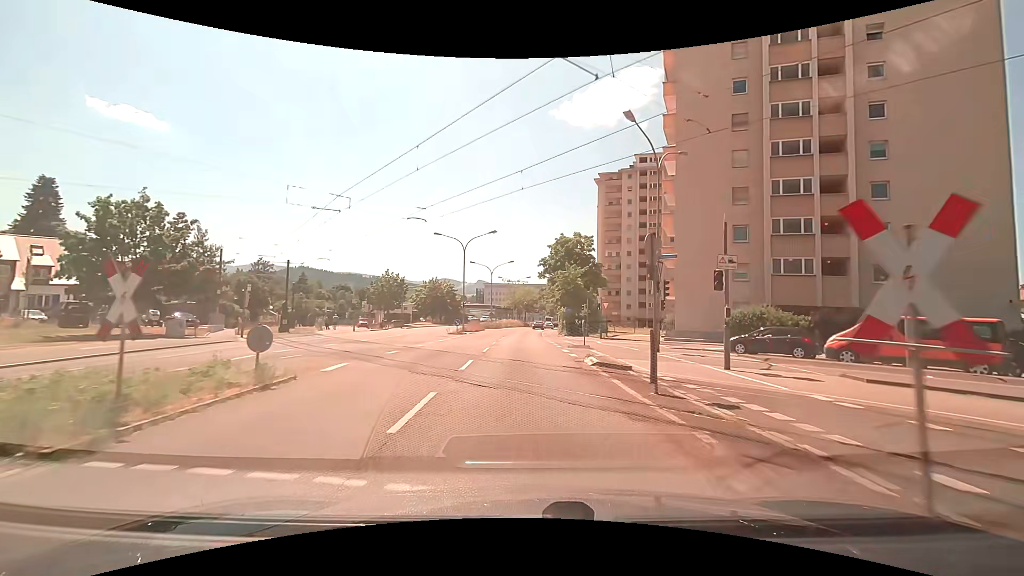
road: secondary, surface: asphalt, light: Day
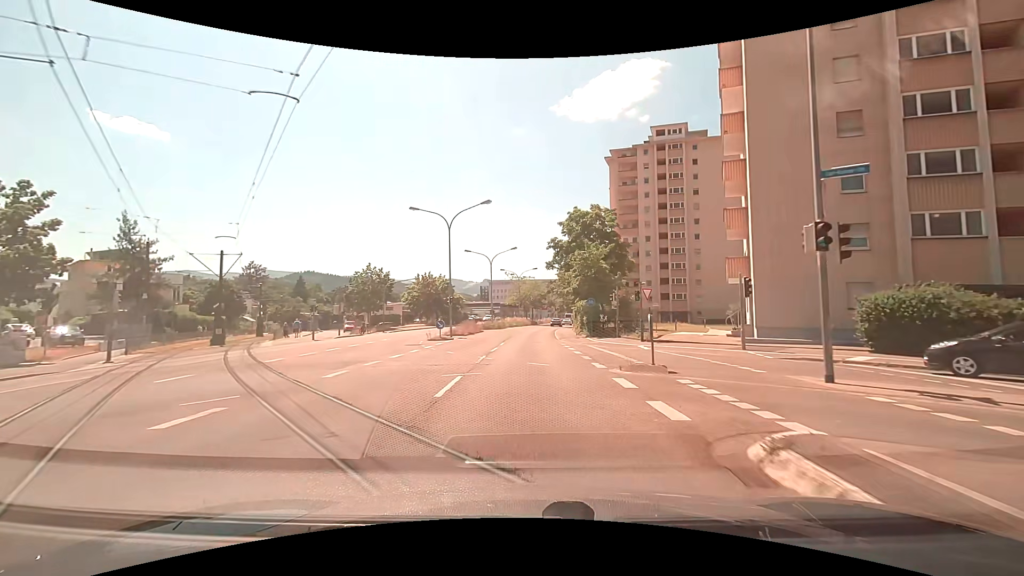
(+0.1, +12.1) m; 0°
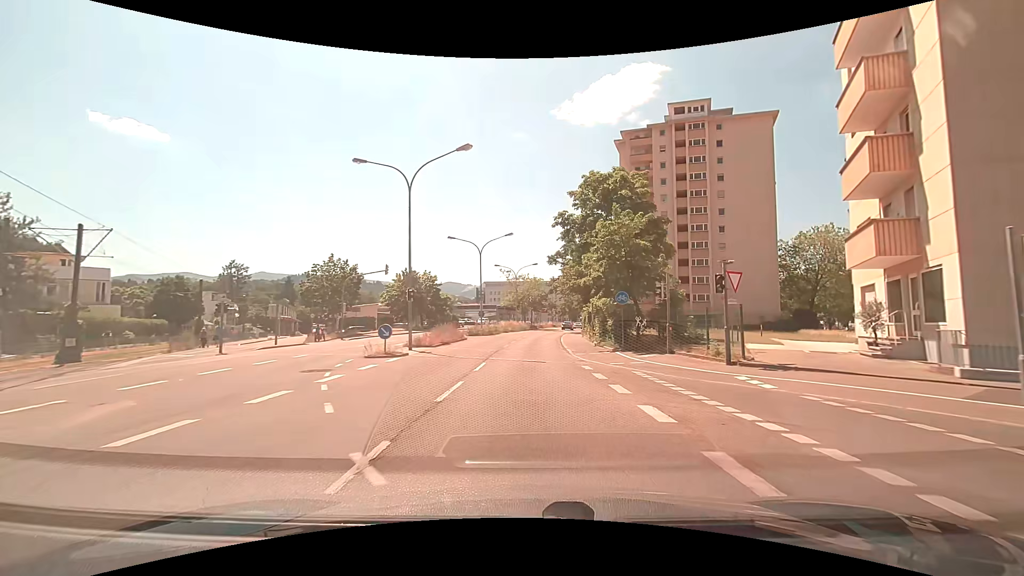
(0.0, +12.3) m; 0°
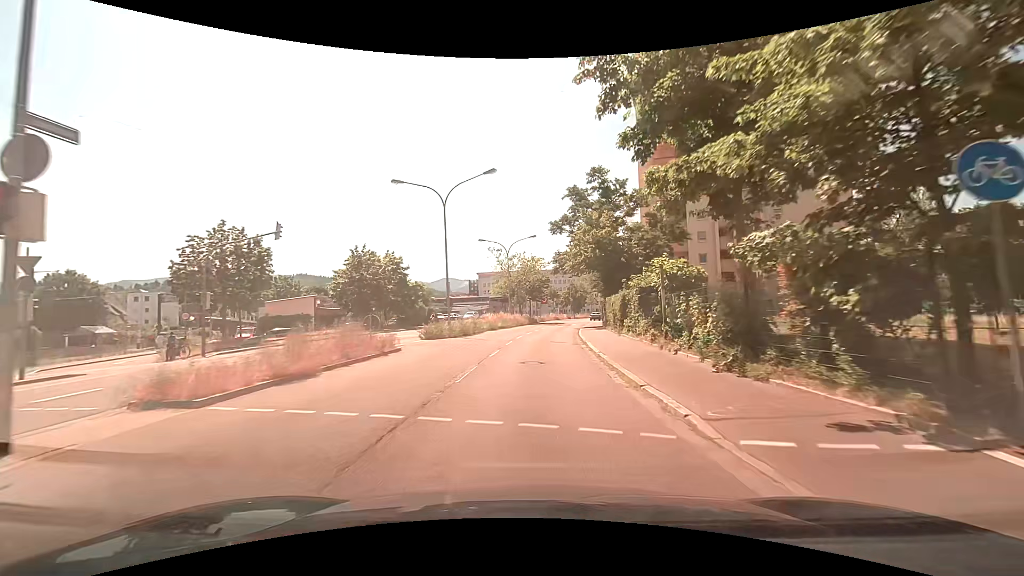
(+0.1, +19.0) m; +1°
